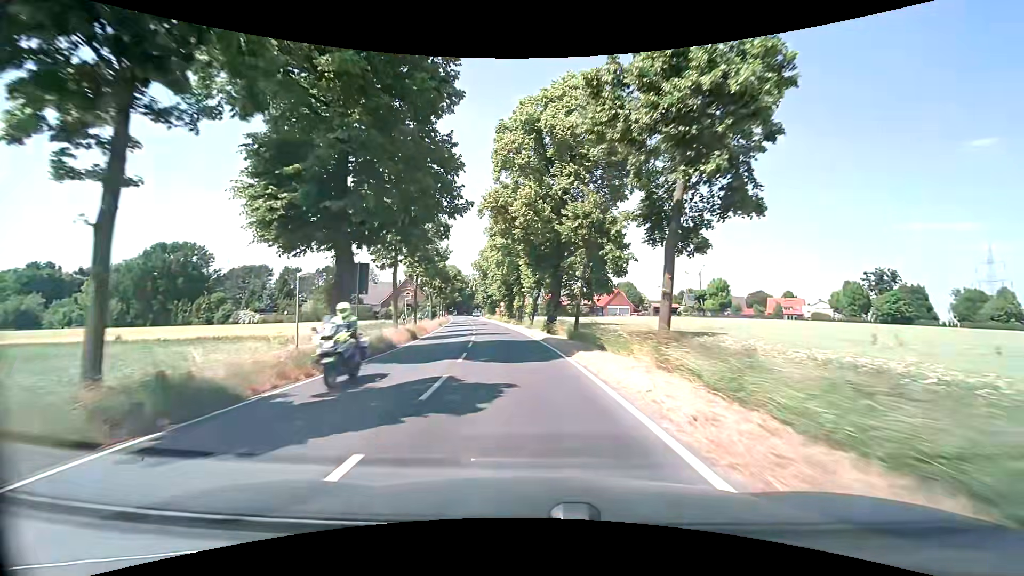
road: secondary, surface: asphalt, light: Day
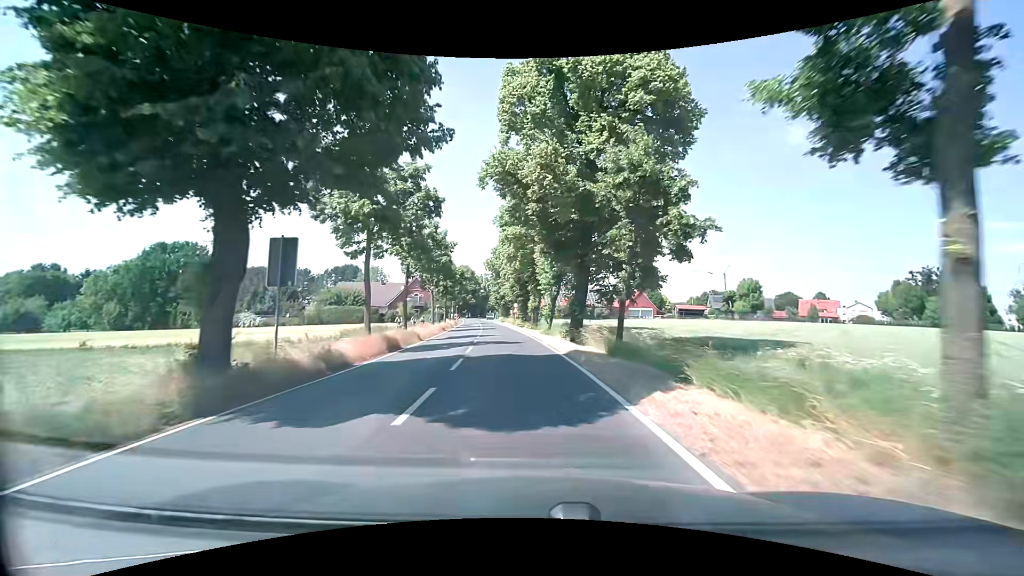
(-0.2, +7.7) m; -2°
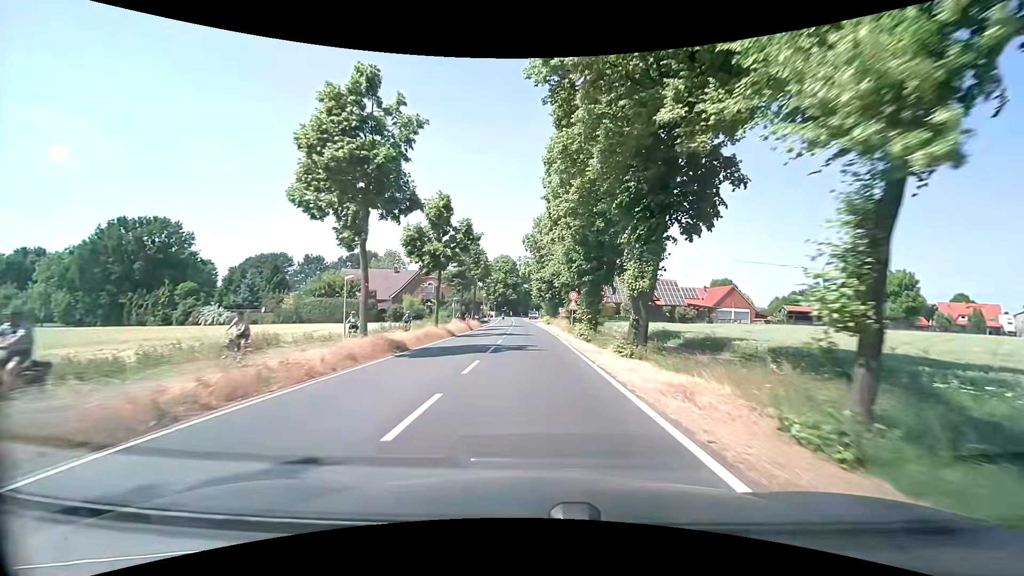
(-1.9, +30.9) m; -6°
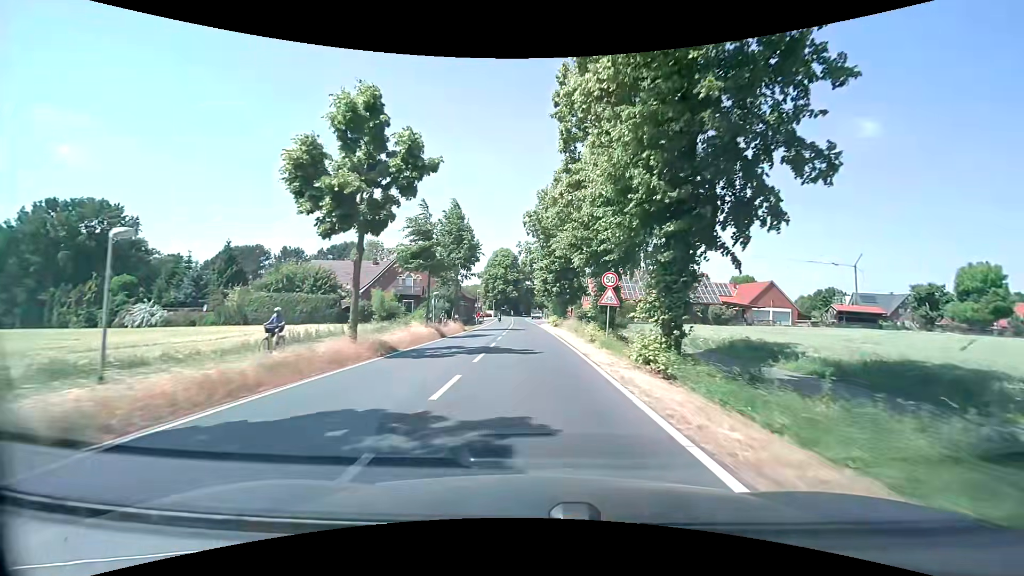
(+0.1, +15.5) m; 0°
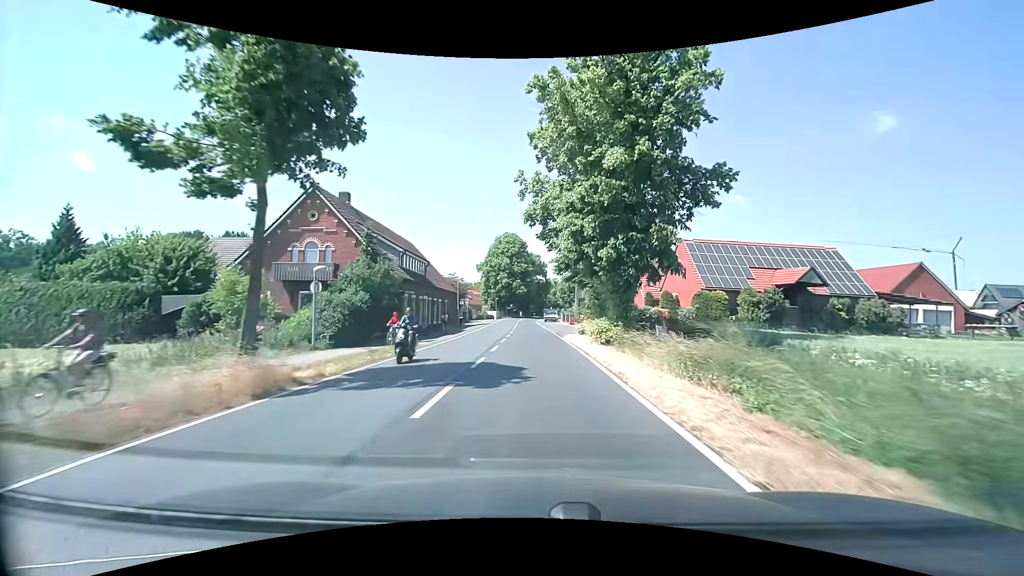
(-0.4, +31.2) m; -1°
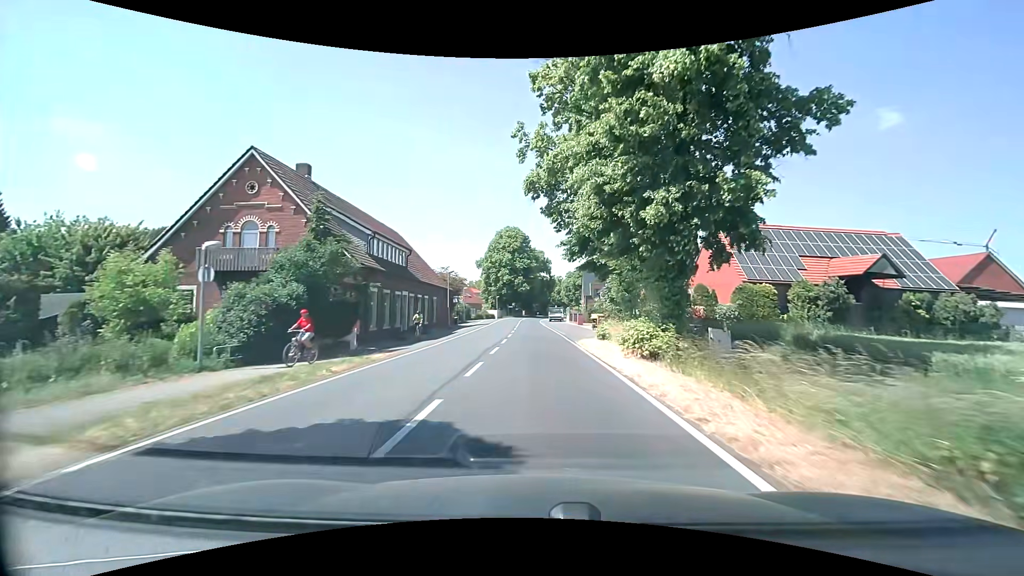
(-0.1, +7.8) m; -1°
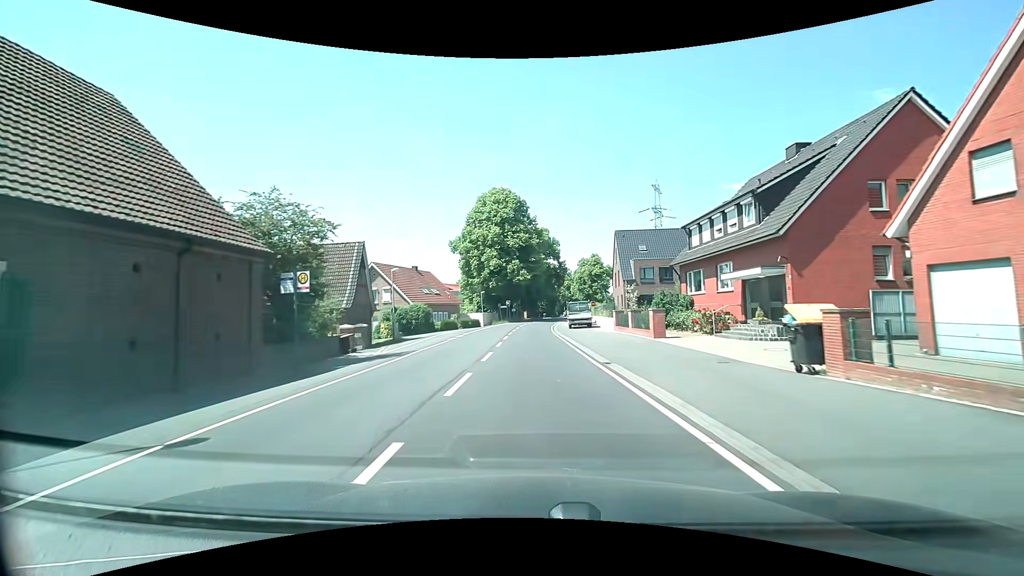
(0.0, +38.3) m; 0°
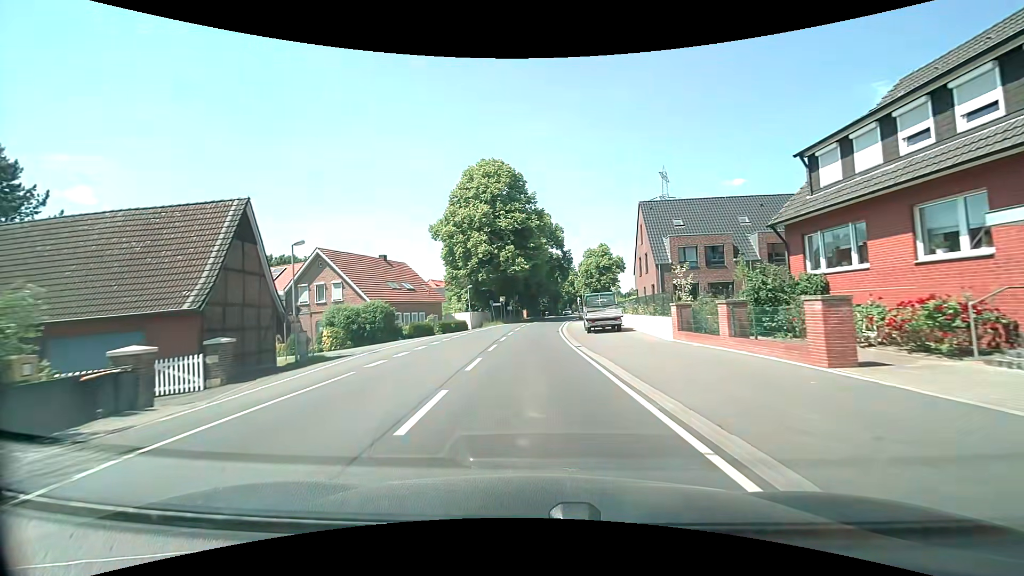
(-0.1, +14.6) m; 0°
(0, +10) (0, +20) (0, +30) (+1, +40) (+1, +50) (+2, +60) (+3, +70) (+5, +80) (+6, +90) (+8, +100) m
